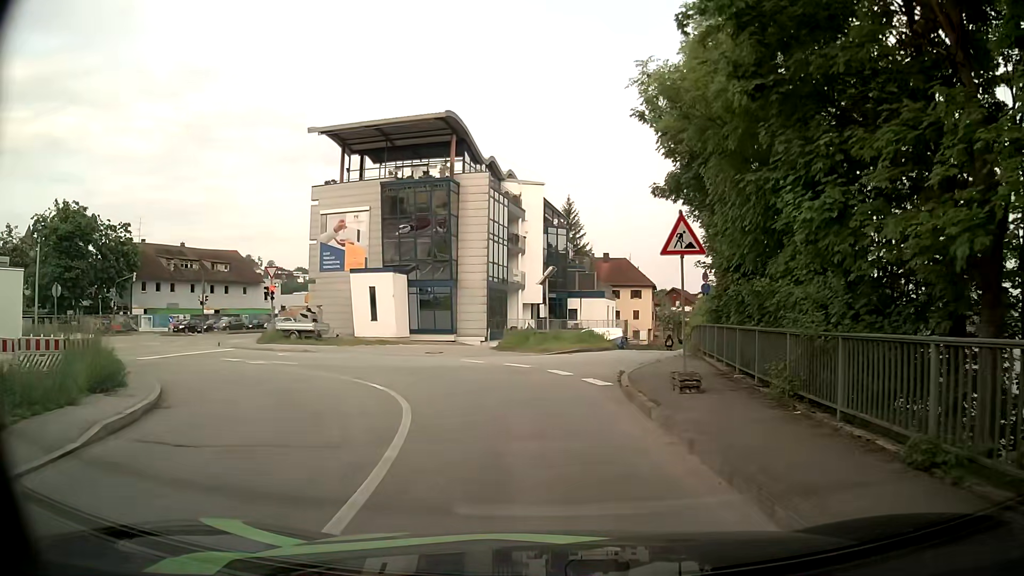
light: Day
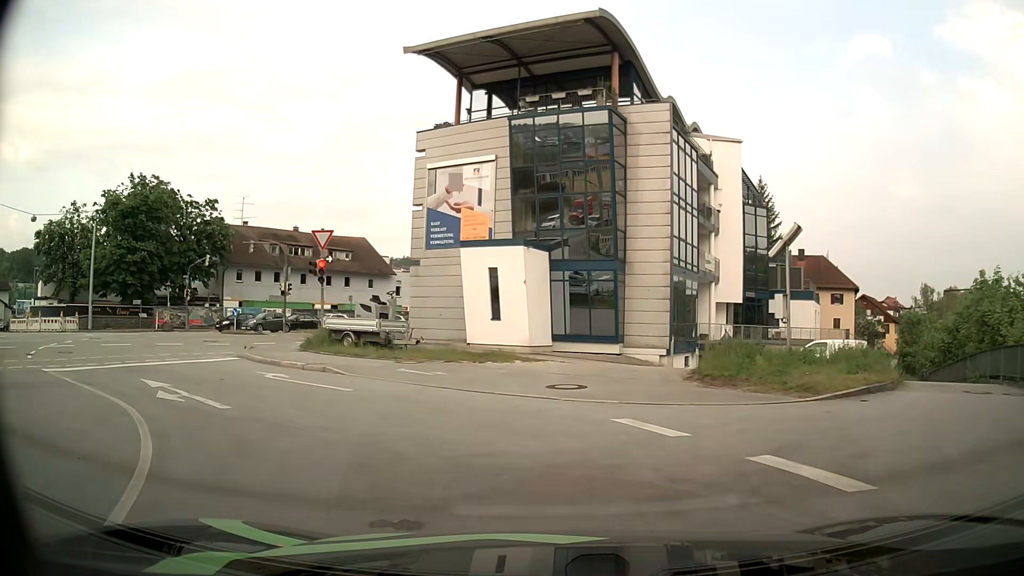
(-1.4, +14.8) m; -15°
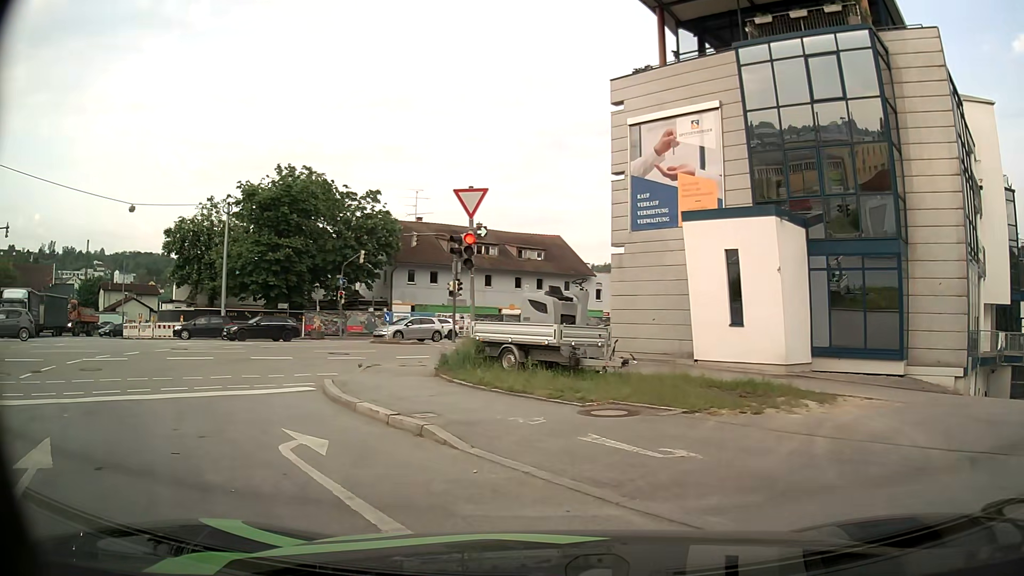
(-1.2, +8.5) m; -17°
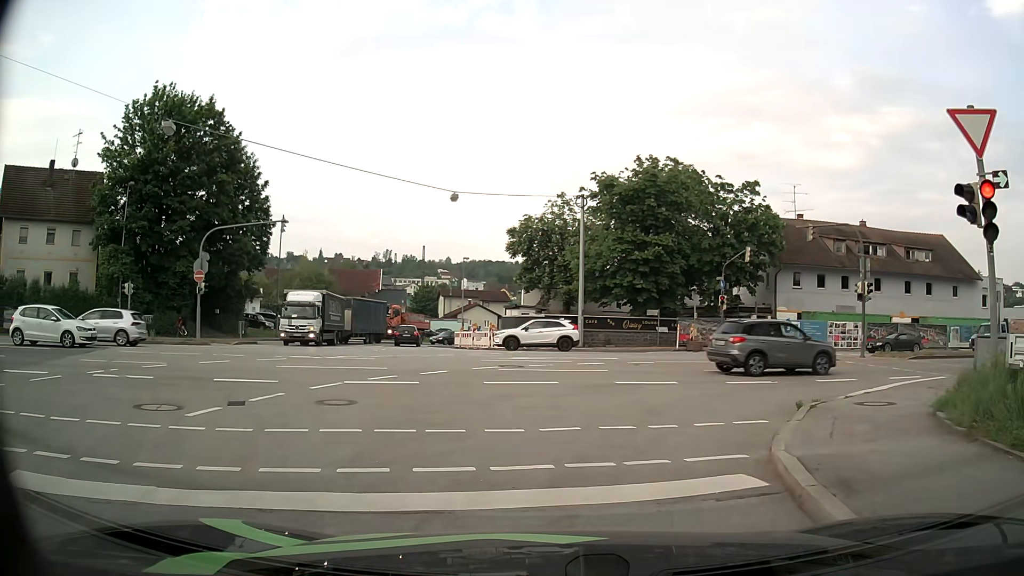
(-2.1, +6.5) m; -32°
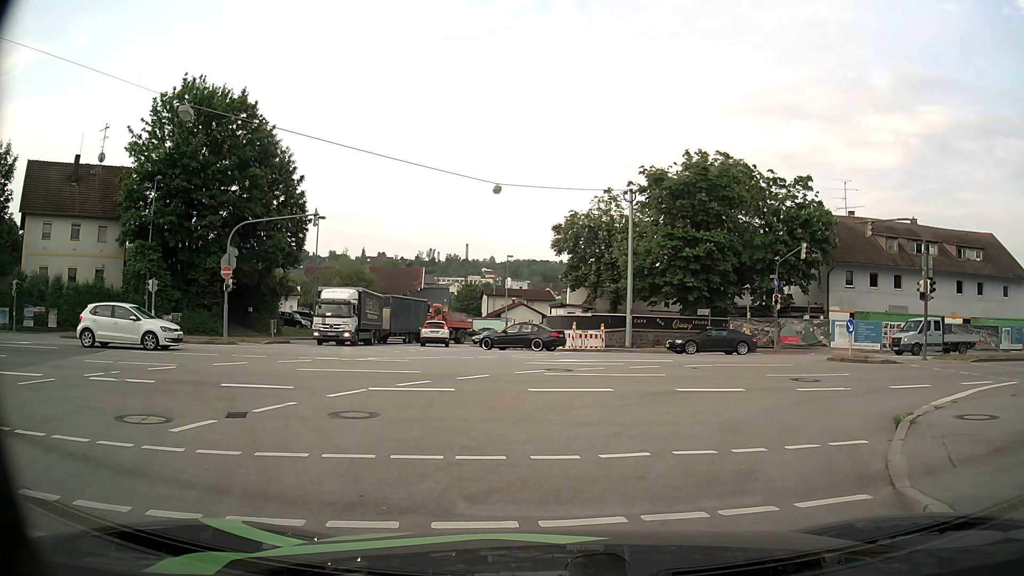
(-0.1, +1.8) m; -4°
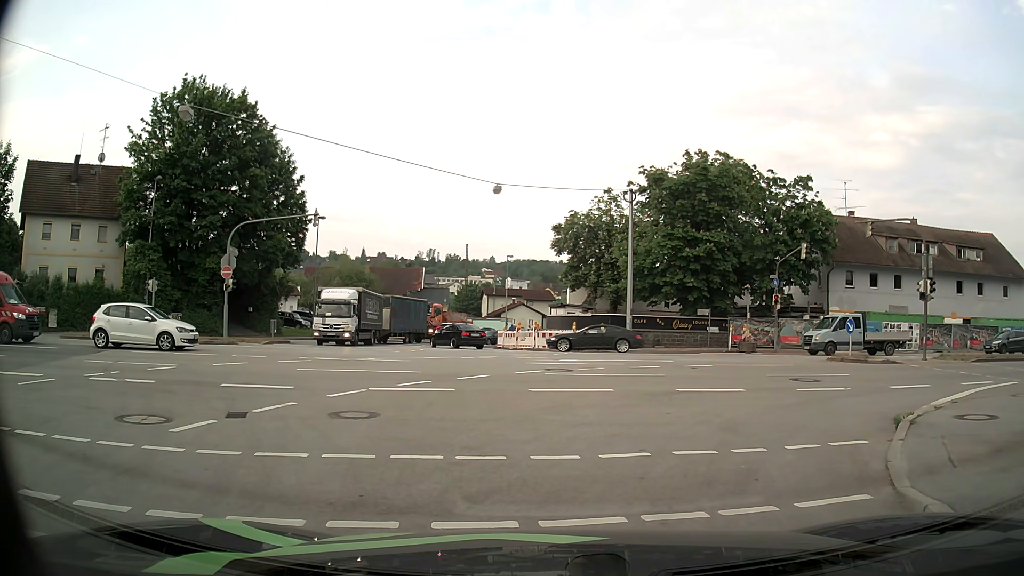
(0.0, 0.0) m; 0°
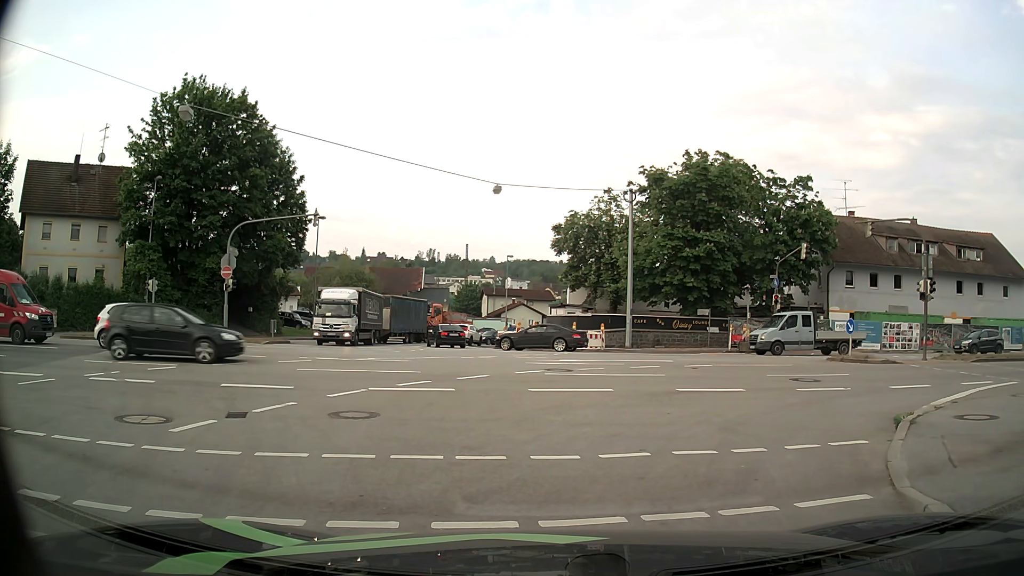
(0.0, 0.0) m; 0°
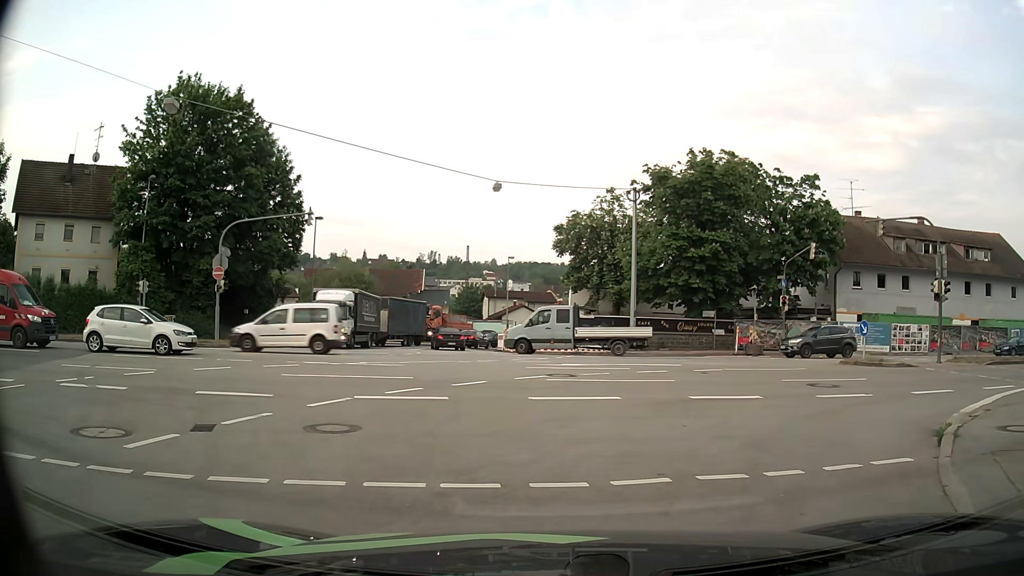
(0.0, +1.1) m; 0°
